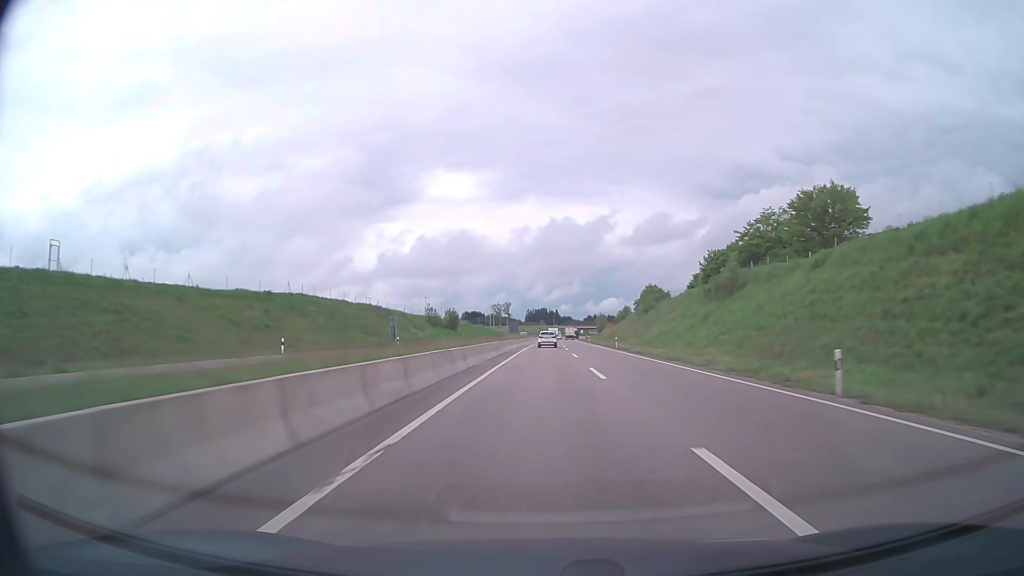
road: trunk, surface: asphalt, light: Day
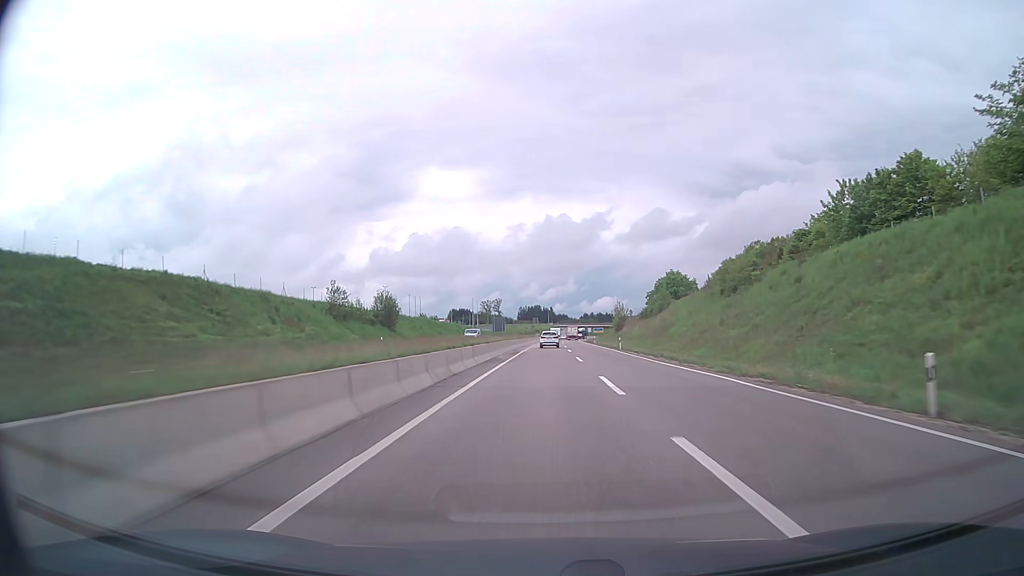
(+0.3, +53.2) m; +1°
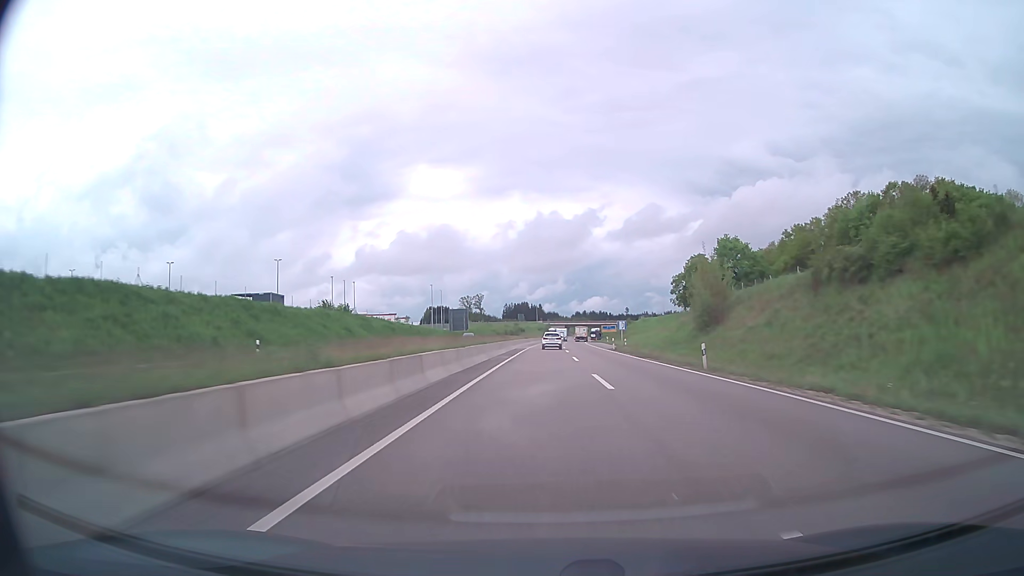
(+0.6, +70.7) m; +1°
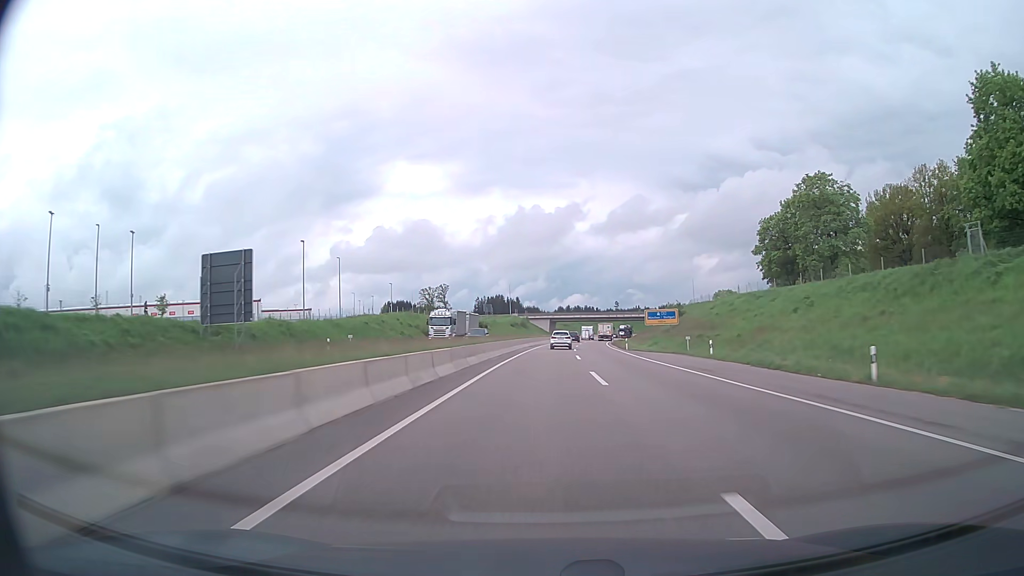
(+1.1, +89.4) m; +2°
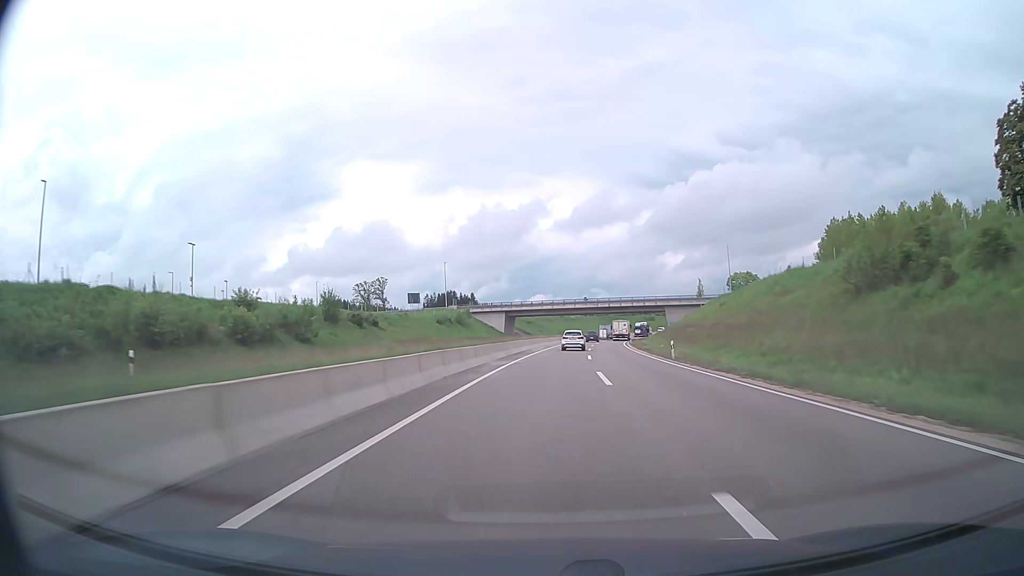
(+2.2, +72.4) m; +3°
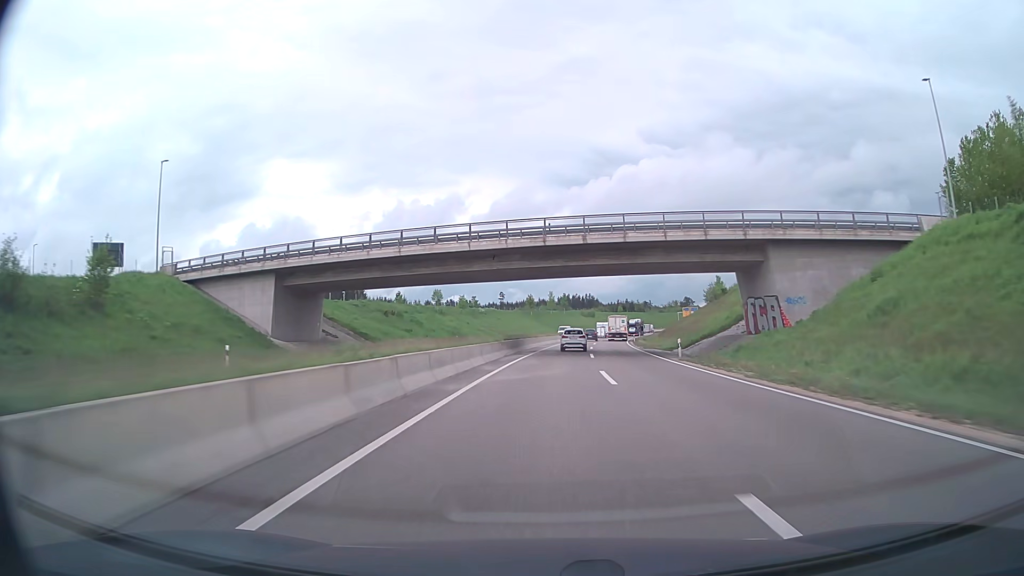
(+5.4, +90.4) m; +7°
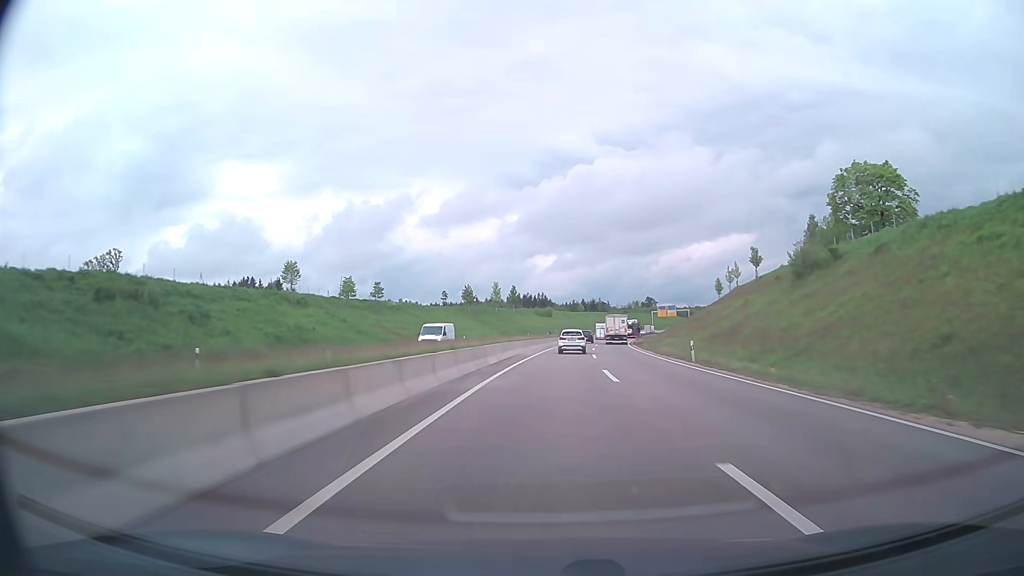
(+1.7, +52.9) m; +4°
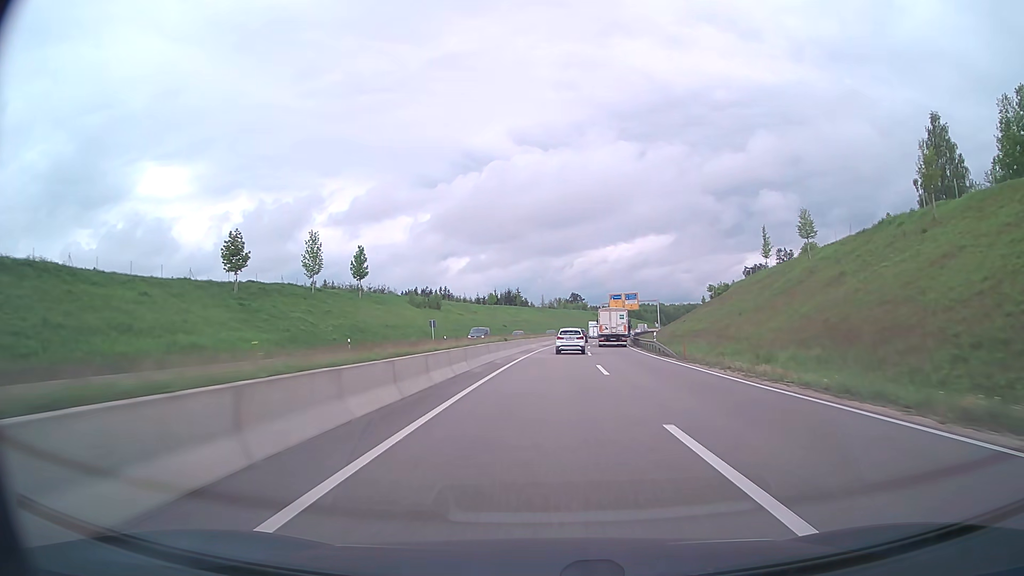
(+5.4, +87.3) m; +7°
(0, +10) (0, +20) (+1, +30) (+1, +40) (+2, +50) (+3, +60) (+3, +70) (+4, +80) (+6, +90) (+7, +100) m
